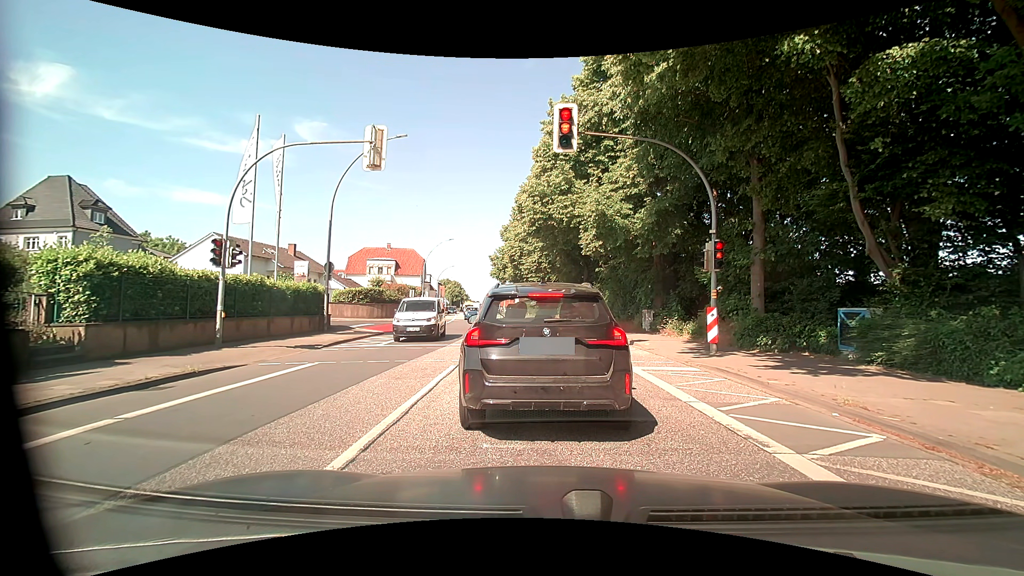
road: primary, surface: asphalt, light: Day
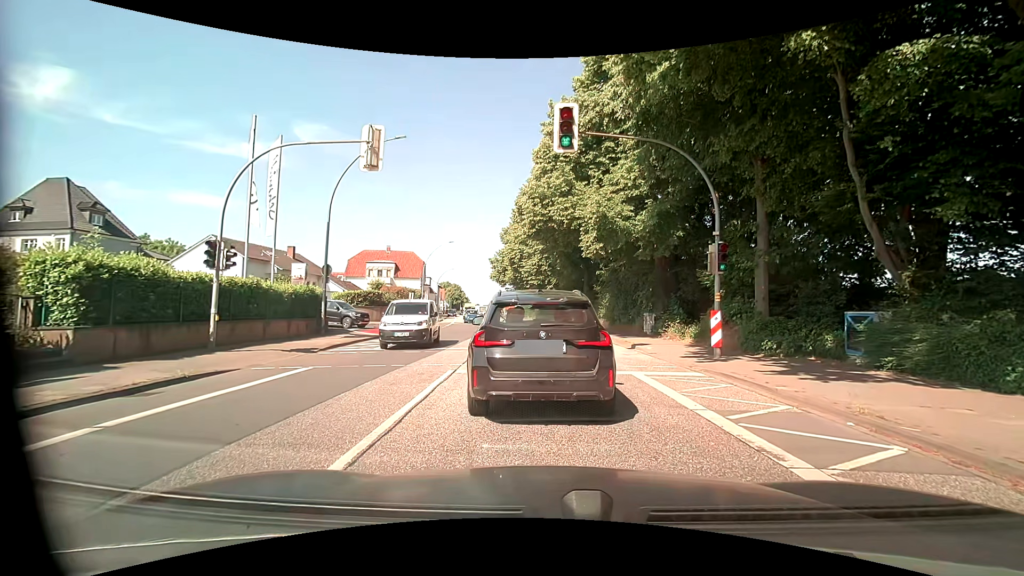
(0.0, +0.3) m; 0°
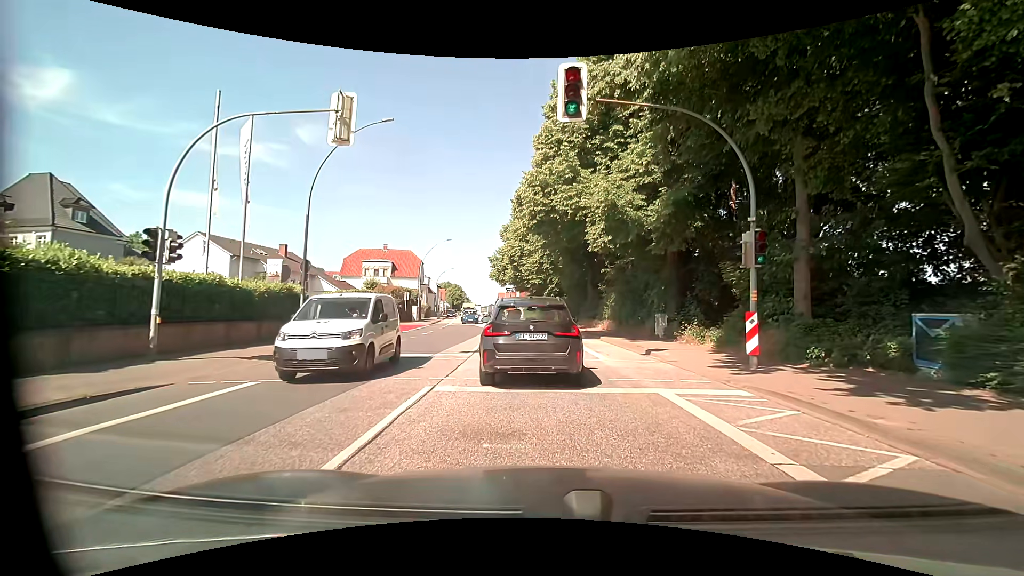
(-0.1, +2.6) m; -2°
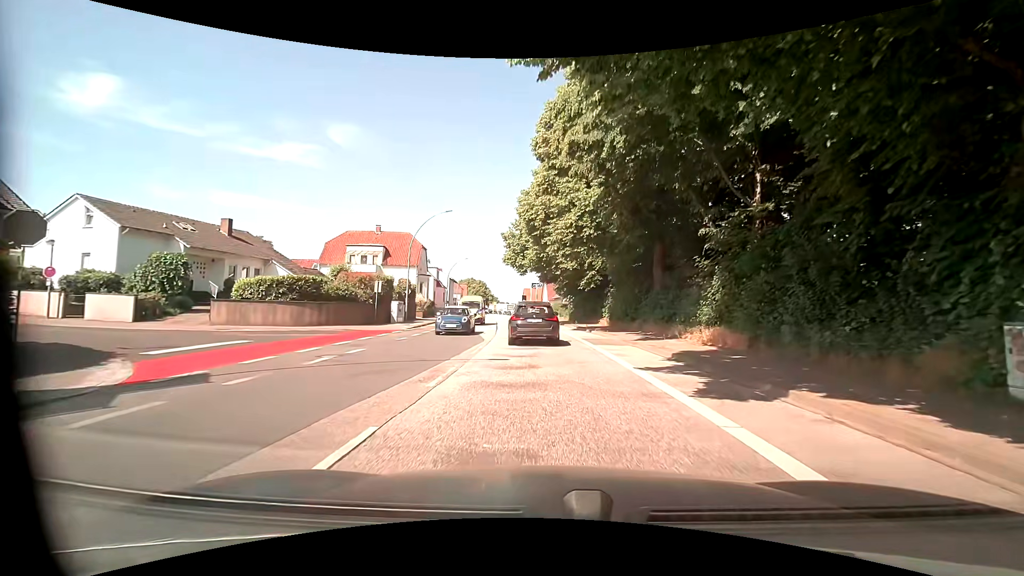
(-0.8, +17.3) m; -5°
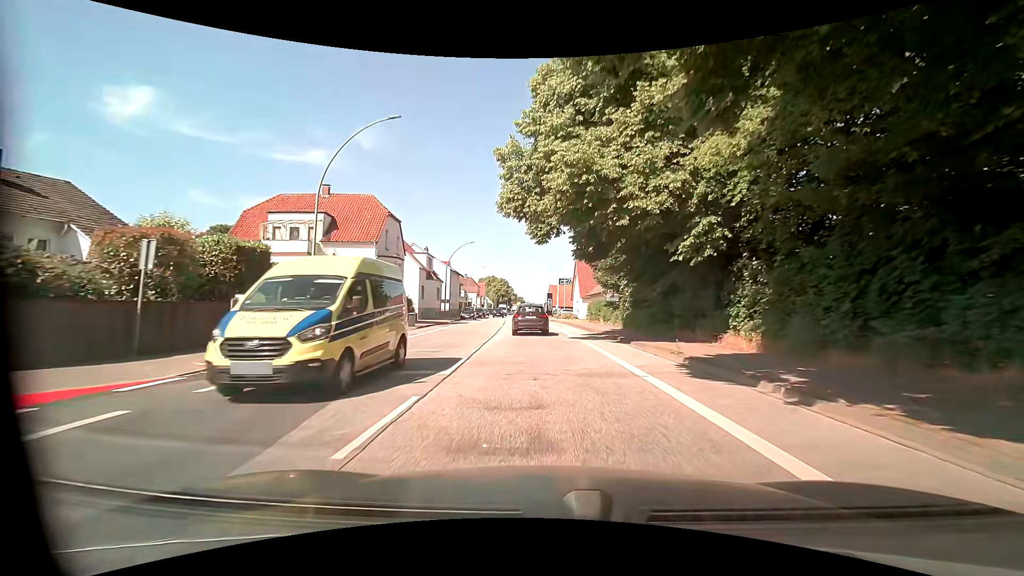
(+0.1, +22.5) m; -1°
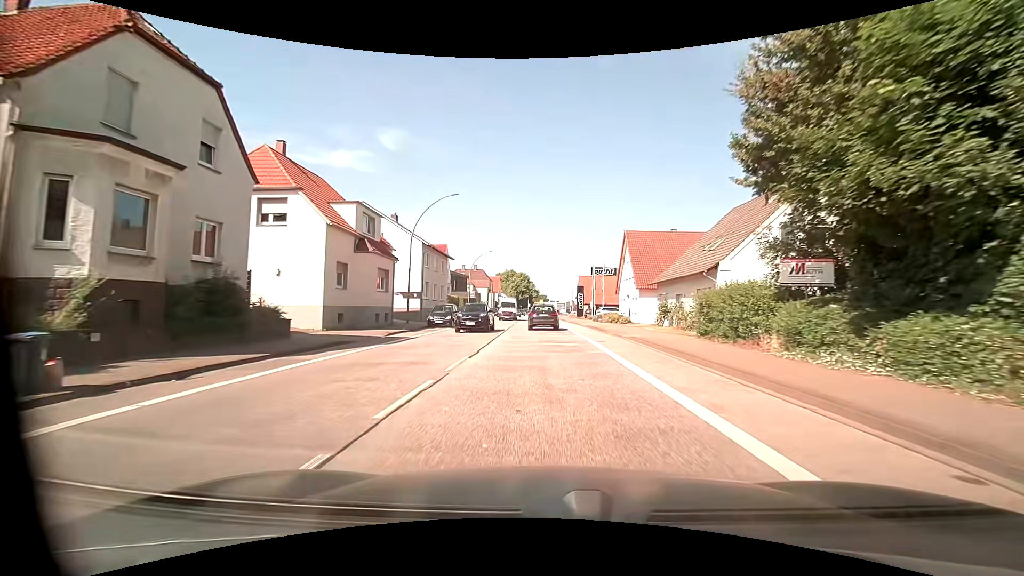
(-0.8, +27.4) m; -3°
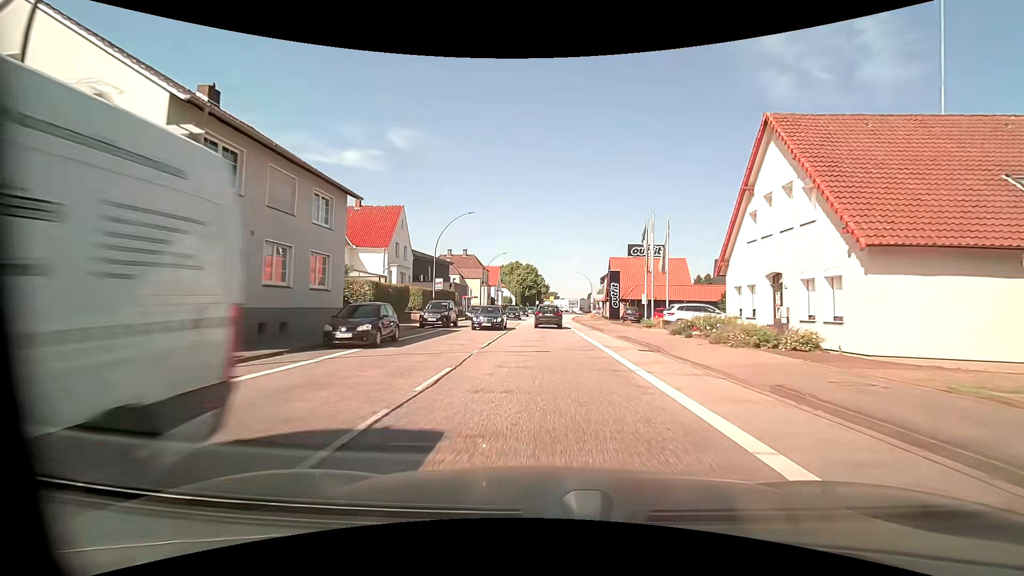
(-0.2, +29.7) m; 0°
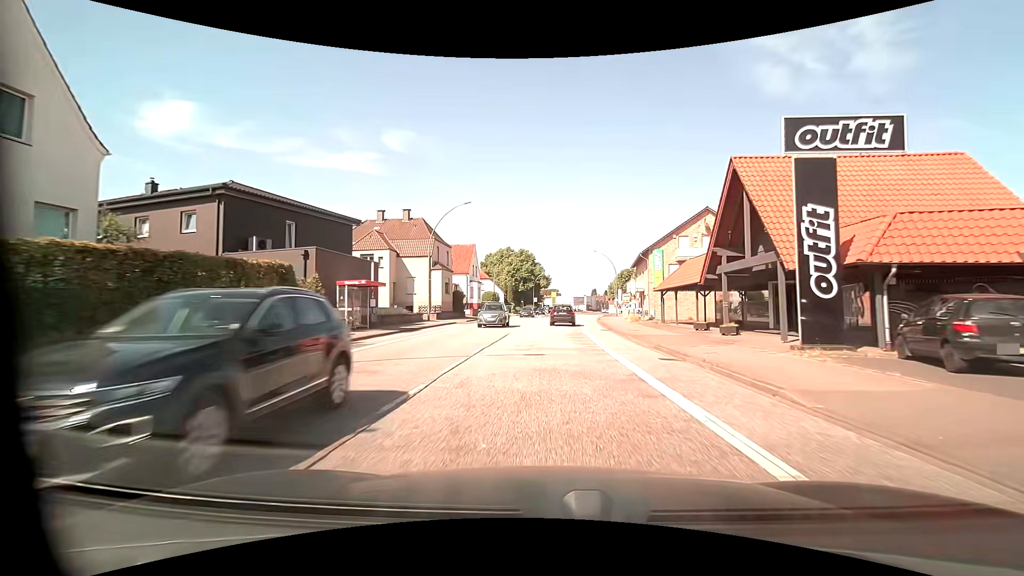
(-0.4, +38.6) m; 0°
